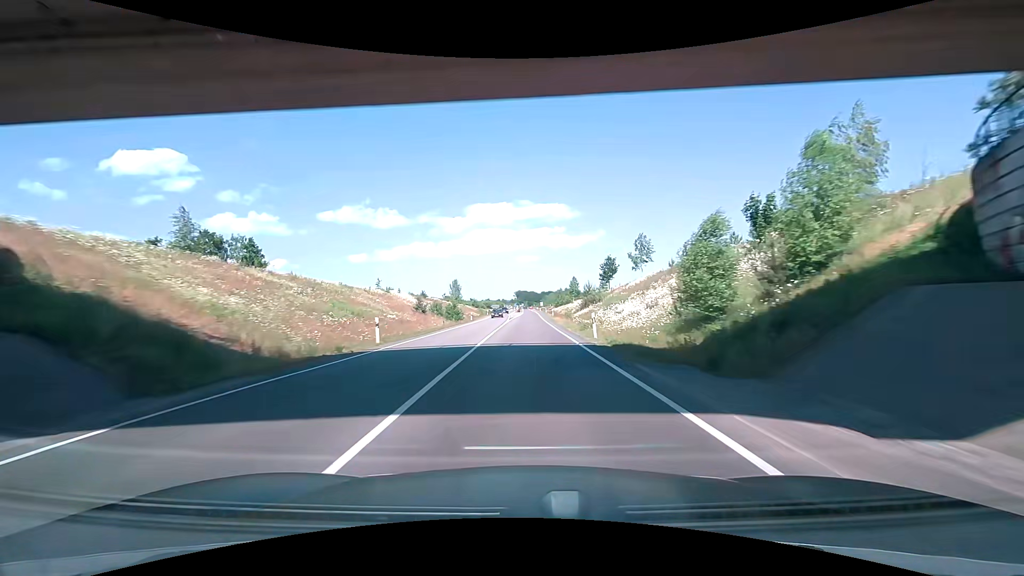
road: trunk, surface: asphalt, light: Day
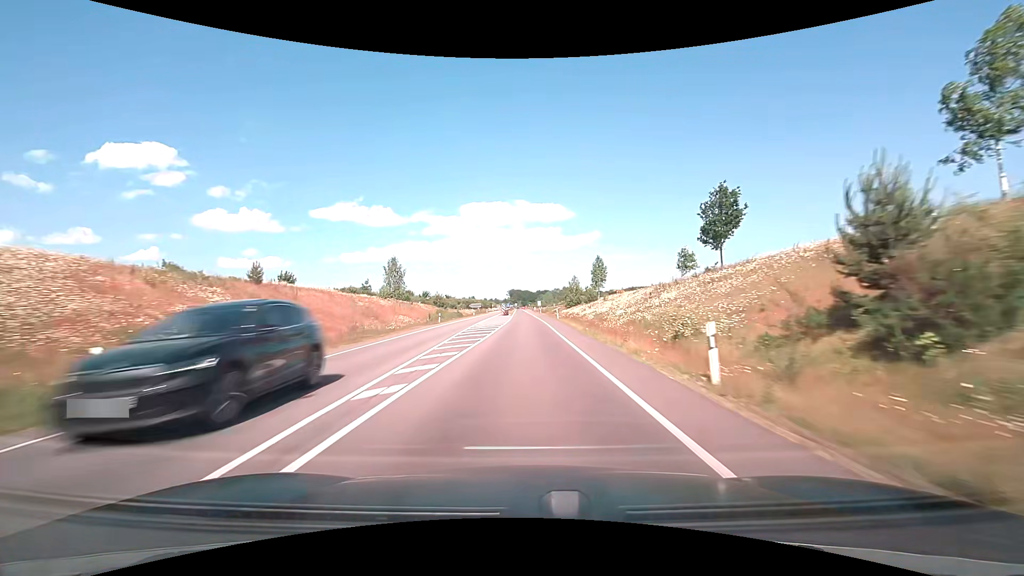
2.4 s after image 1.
(+0.1, +60.6) m; +1°
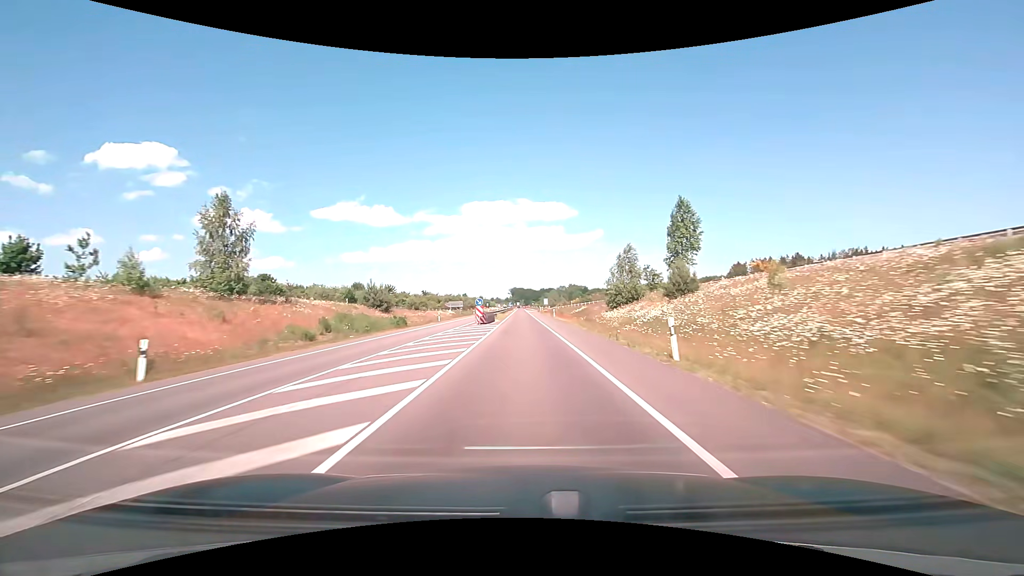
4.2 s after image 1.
(0.0, +46.3) m; 0°
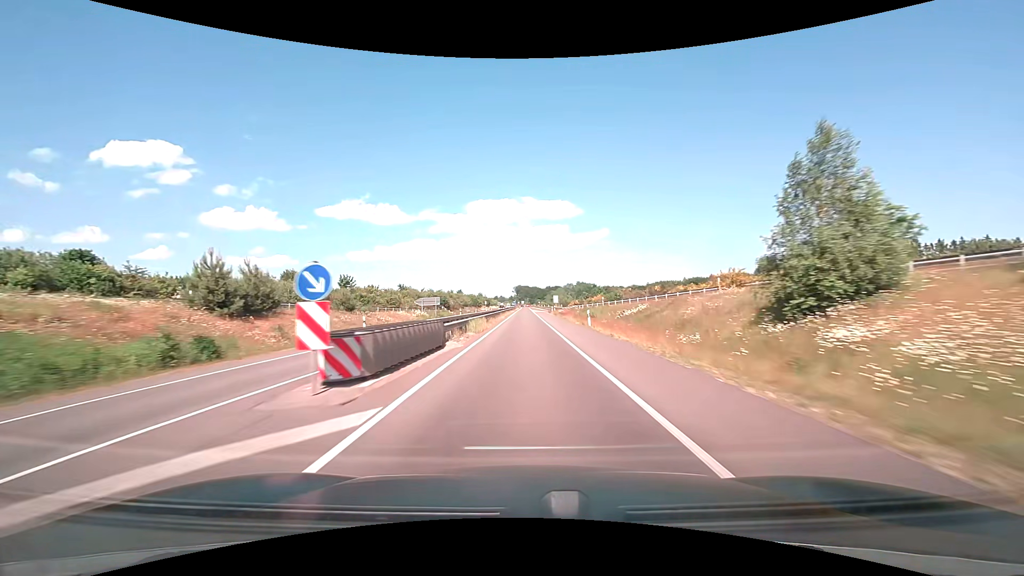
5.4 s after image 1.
(-0.2, +31.1) m; -1°
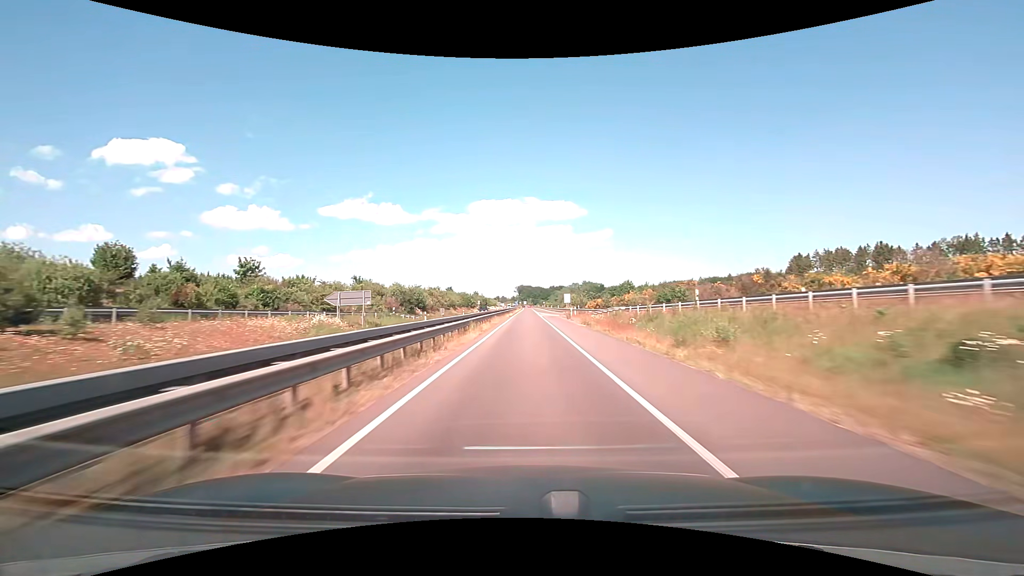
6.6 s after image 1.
(-0.1, +31.0) m; 0°
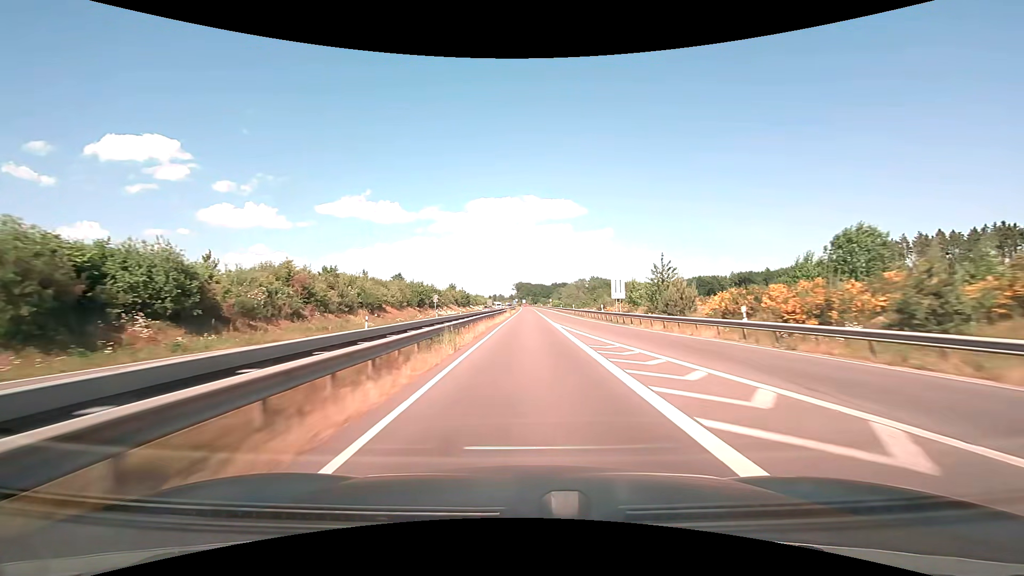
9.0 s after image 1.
(0.0, +61.2) m; 0°
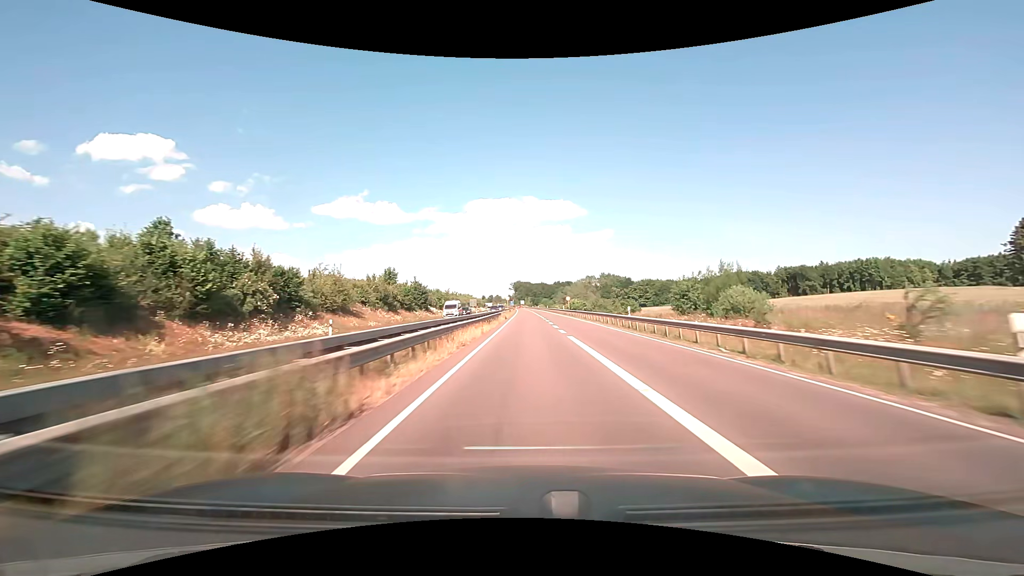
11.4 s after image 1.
(+0.2, +60.1) m; 0°
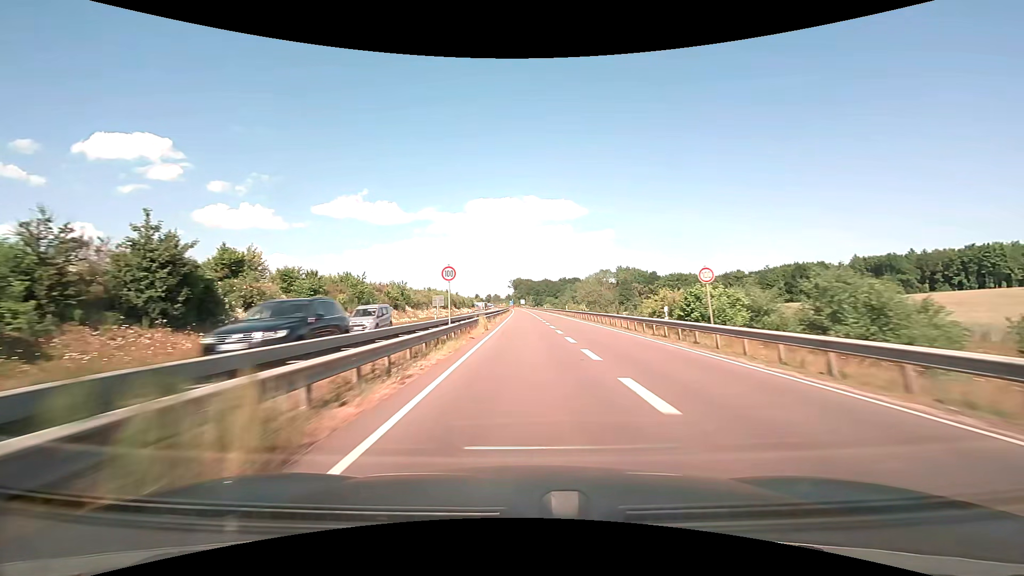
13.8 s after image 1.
(0.0, +60.4) m; 0°
(0, +10) (0, +20) (0, +30) (0, +40) (0, +50) (0, +60) (0, +70) (0, +80) (0, +90) (-1, +100) m
